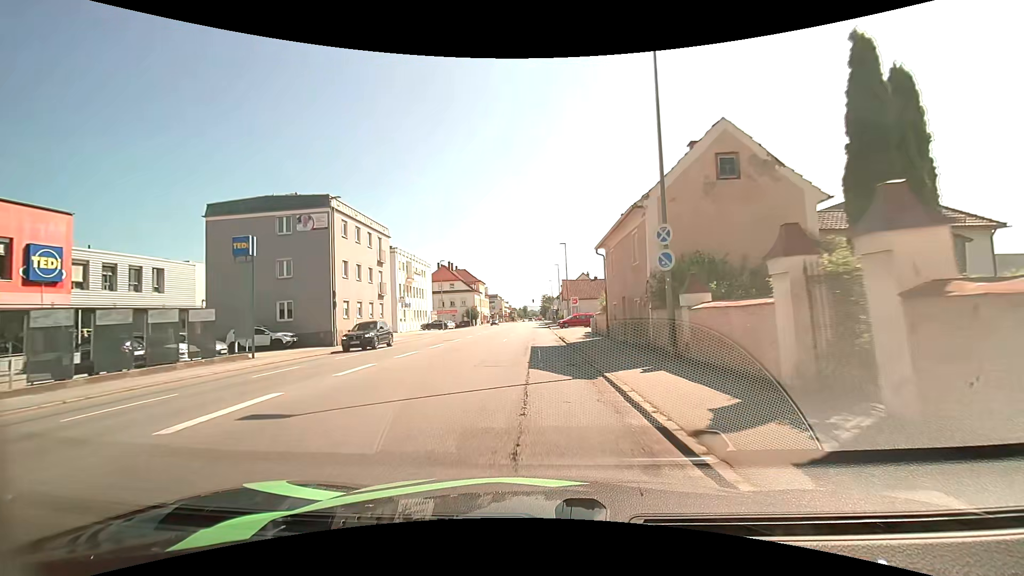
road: tertiary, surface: asphalt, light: Day
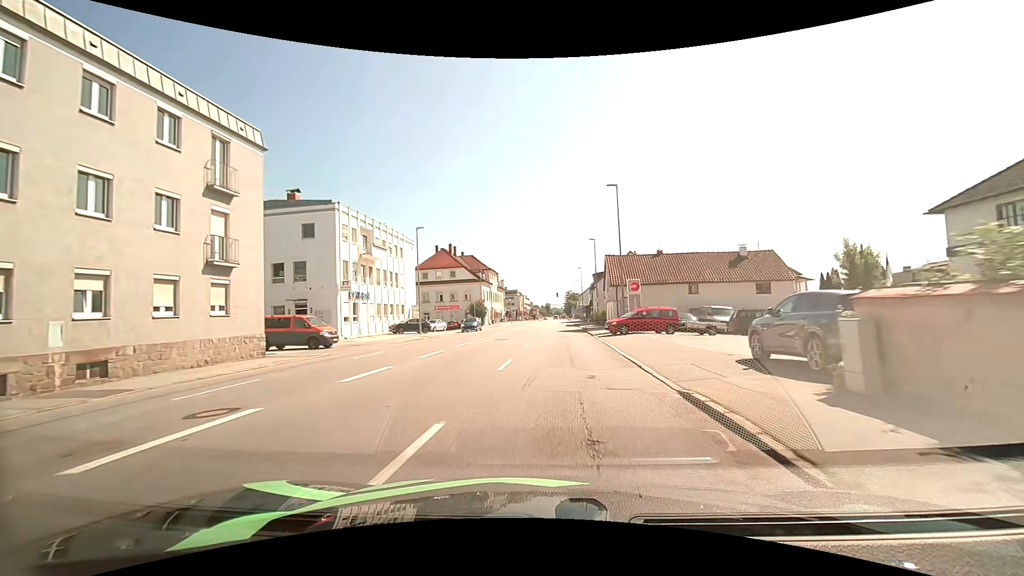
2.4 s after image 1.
(-0.2, +26.1) m; -1°
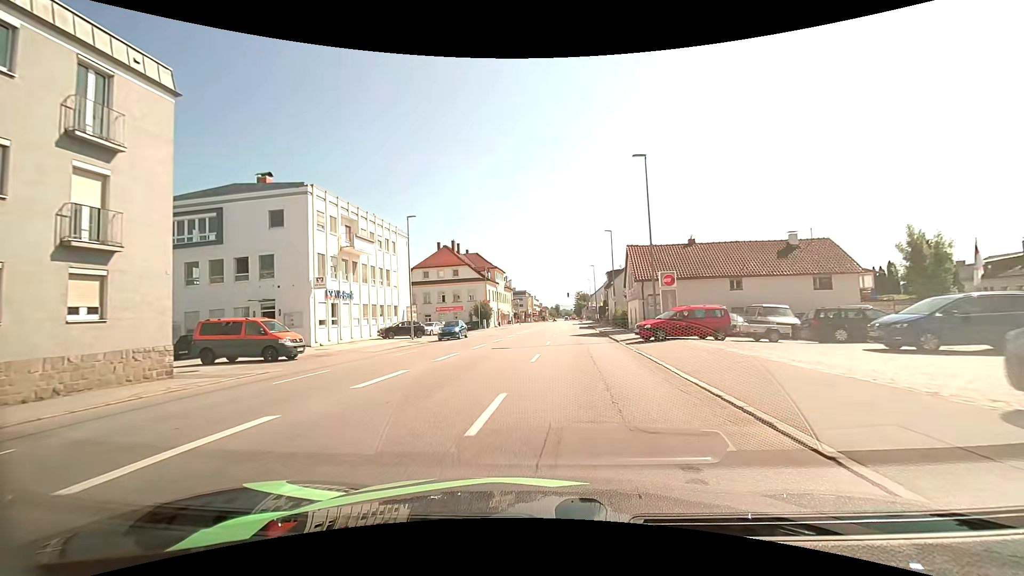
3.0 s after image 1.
(-0.1, +6.6) m; -1°
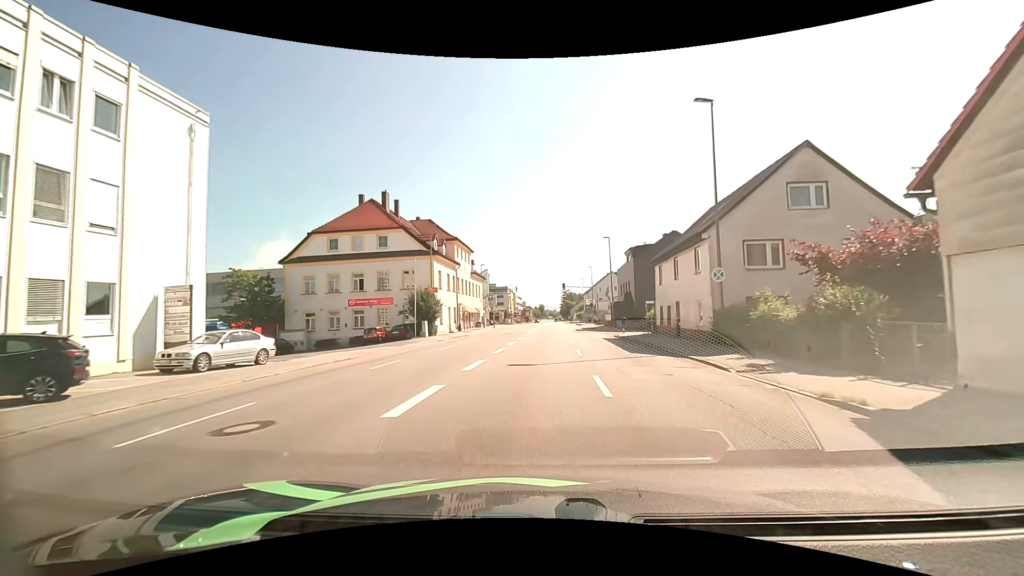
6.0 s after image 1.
(-0.2, +33.4) m; +2°
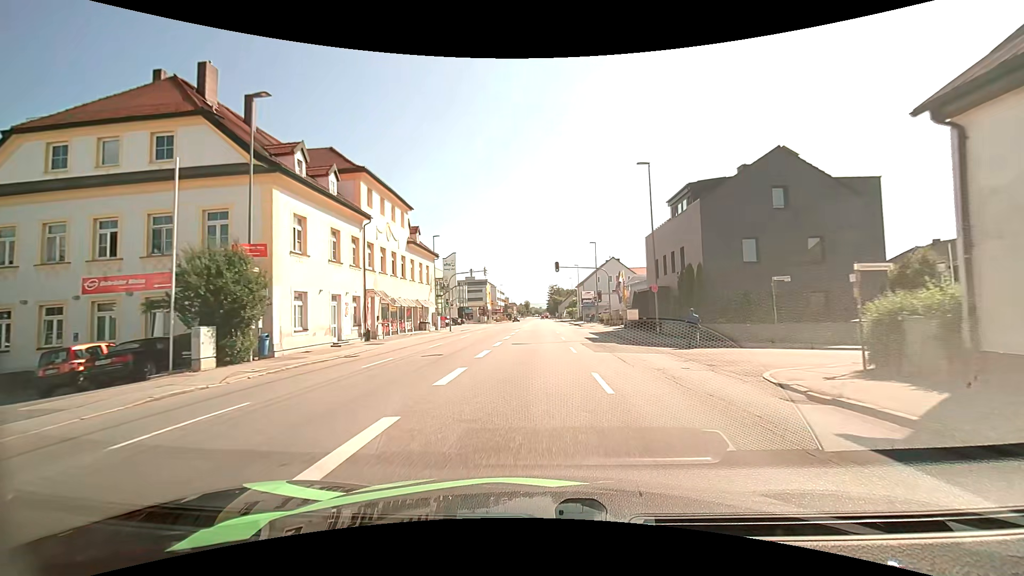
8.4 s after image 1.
(+0.5, +27.1) m; +1°
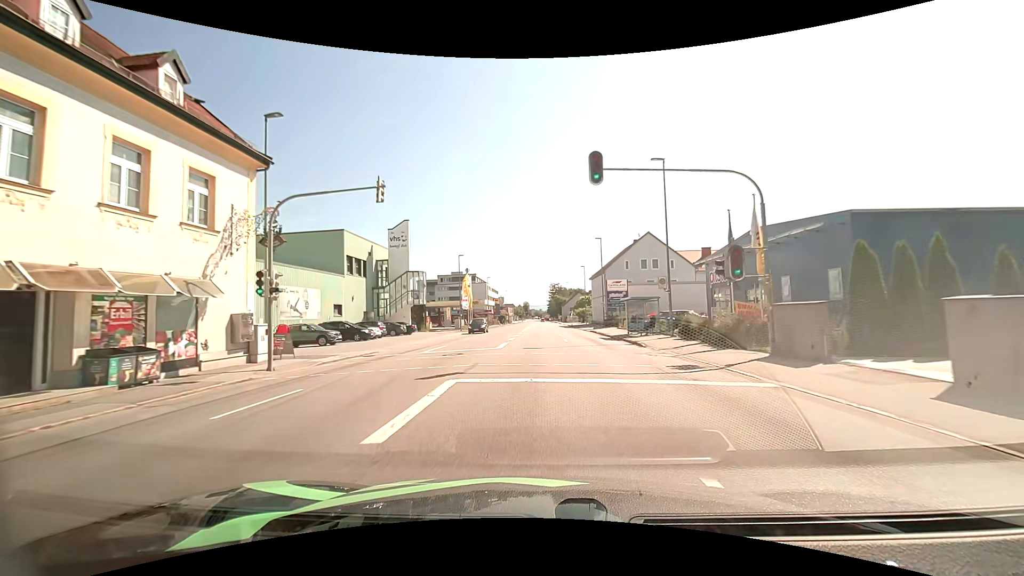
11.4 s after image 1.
(0.0, +34.2) m; 0°
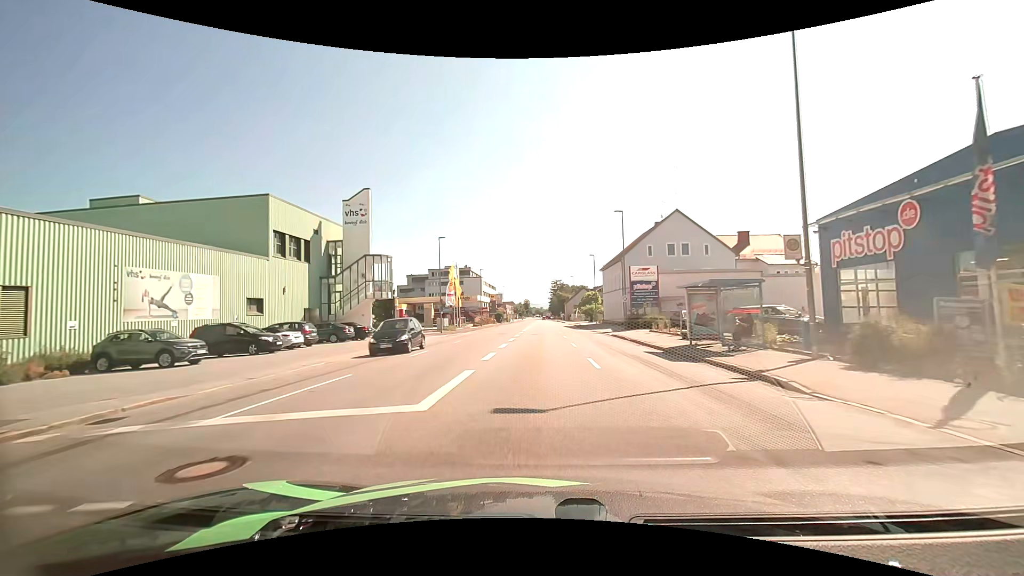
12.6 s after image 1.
(0.0, +14.2) m; 0°
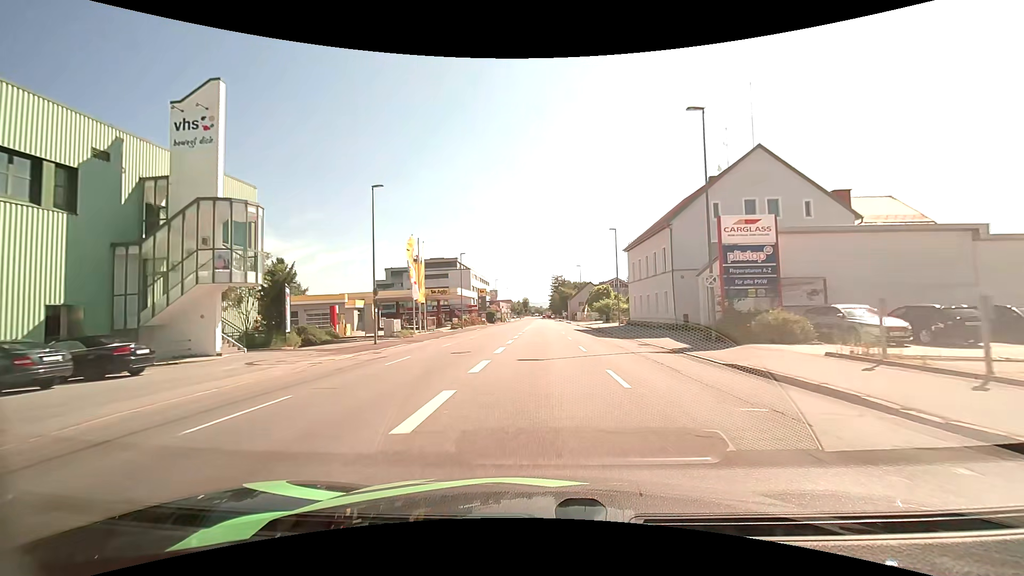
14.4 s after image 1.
(0.0, +21.6) m; 0°
(0, +10) (0, +20) (0, +30) (0, +40) (0, +50) (0, +60) (0, +70) (0, +80) (0, +90) (0, +100) m
